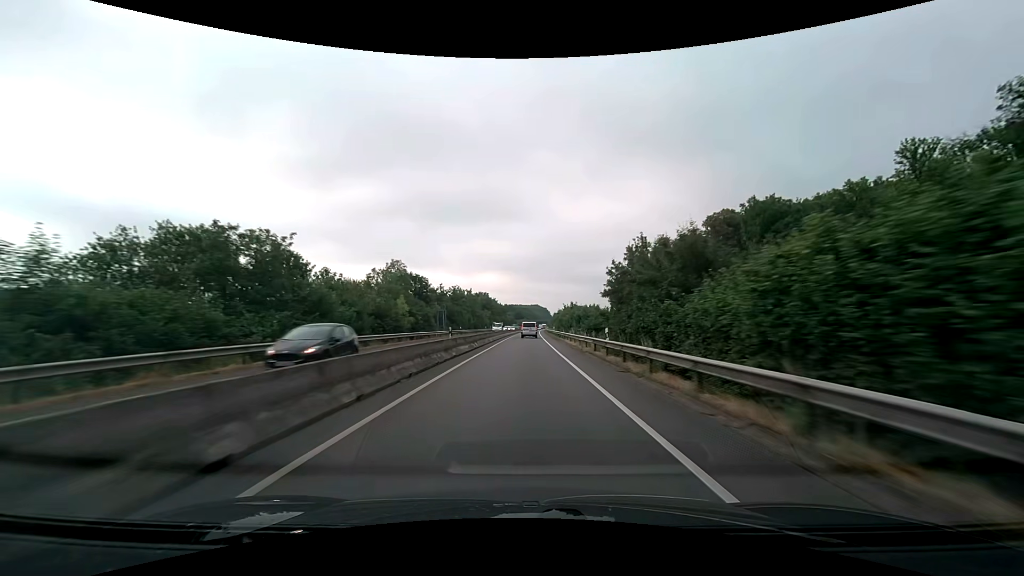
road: trunk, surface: asphalt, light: Day
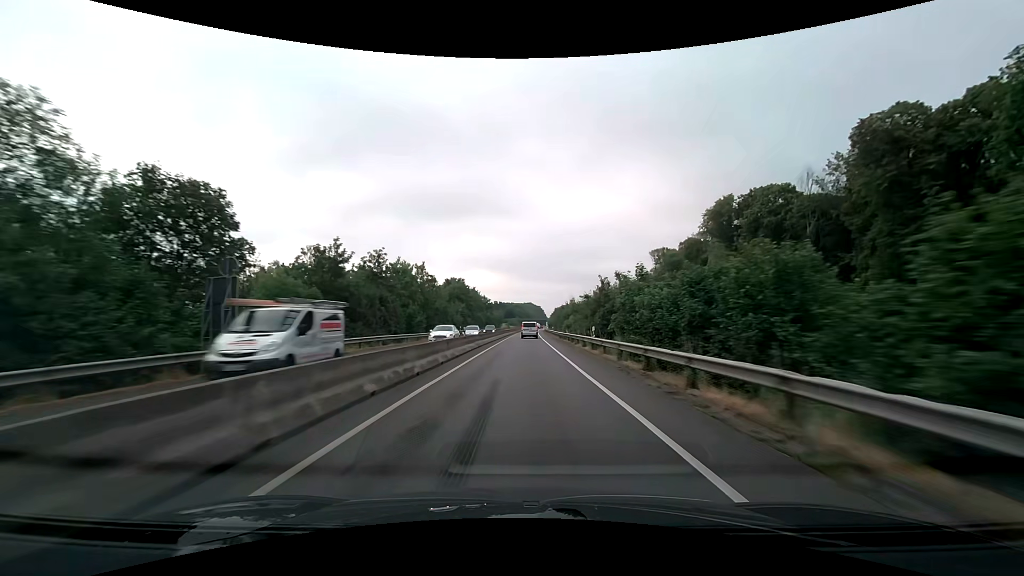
(+0.4, +47.6) m; +1°
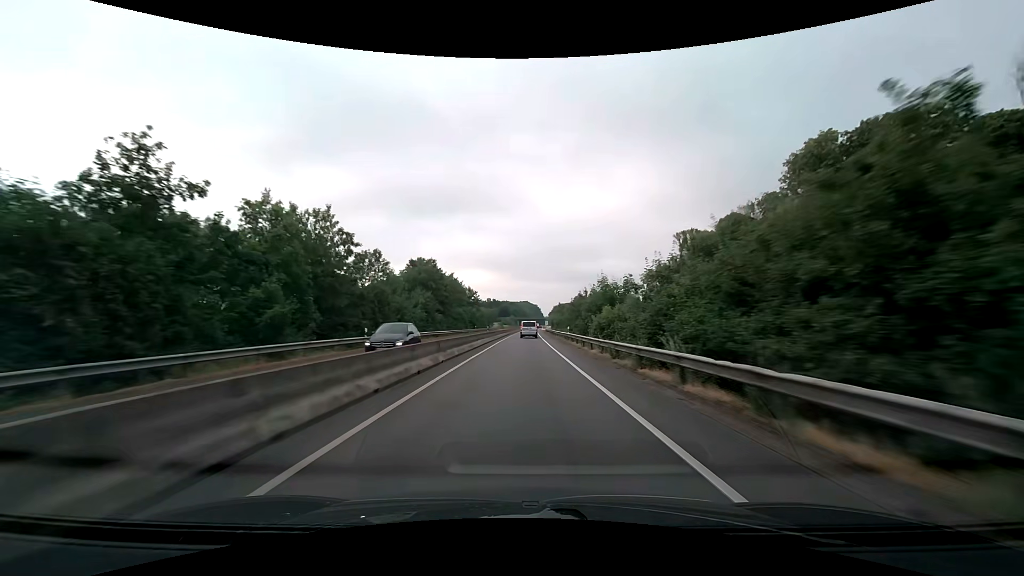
(+0.2, +31.7) m; +1°
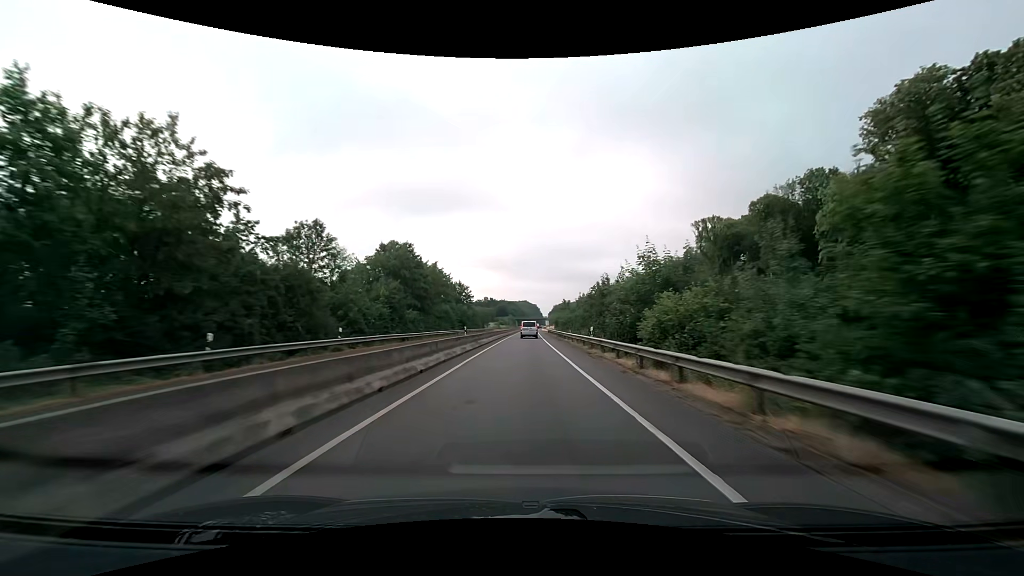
(0.0, +15.9) m; 0°
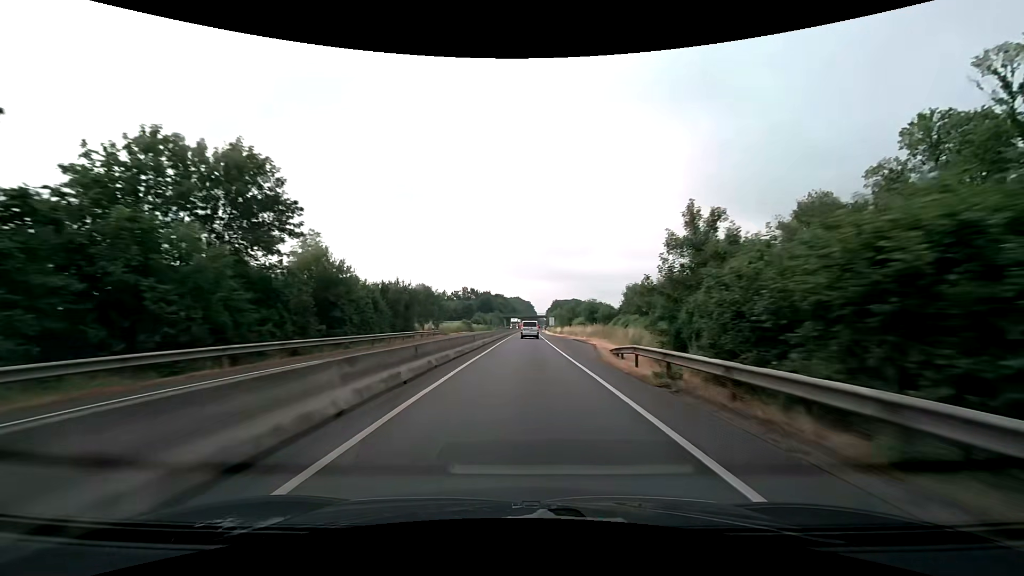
(+0.4, +79.2) m; +1°
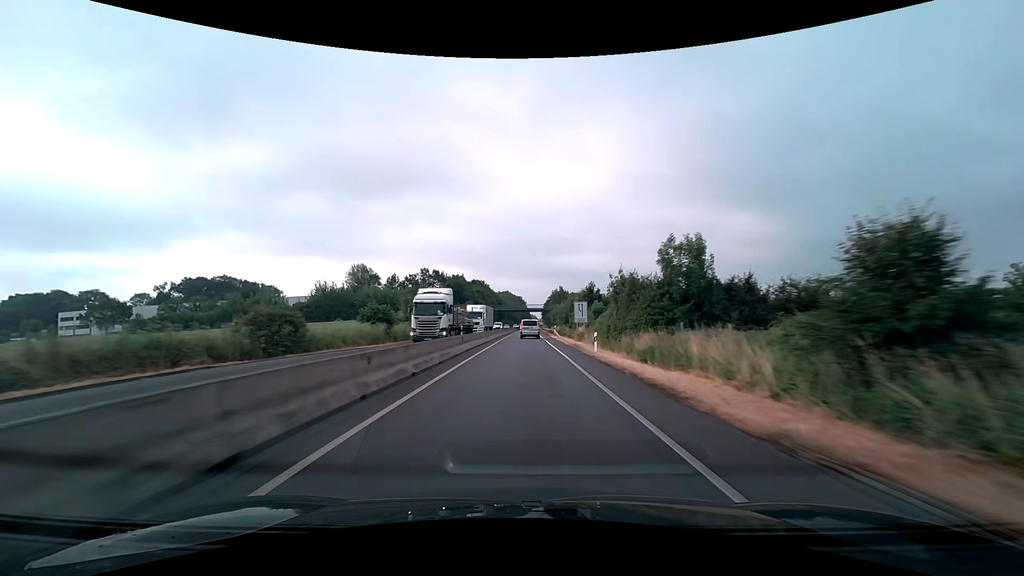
(+0.7, +78.7) m; +1°
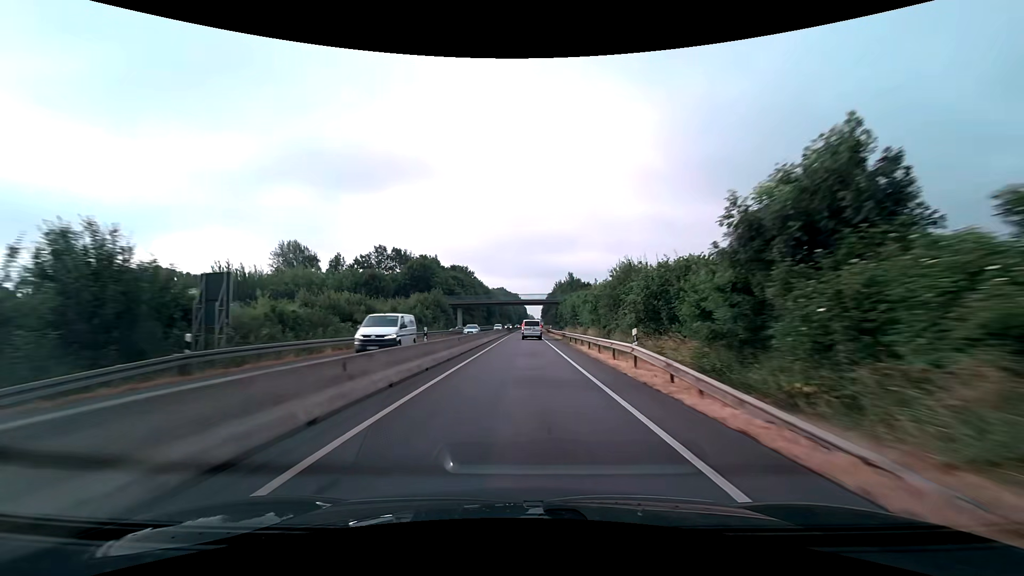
(+0.1, +46.3) m; 0°
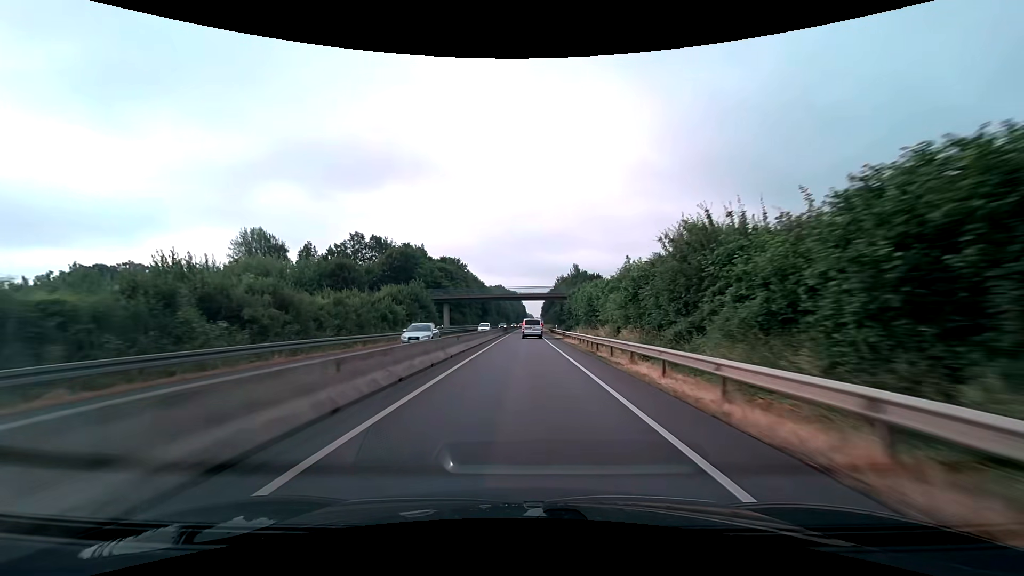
(0.0, +15.3) m; 0°
(0, +10) (0, +20) (0, +30) (0, +40) (0, +50) (0, +60) (0, +70) (+1, +80) (+1, +90) (+1, +100) m
